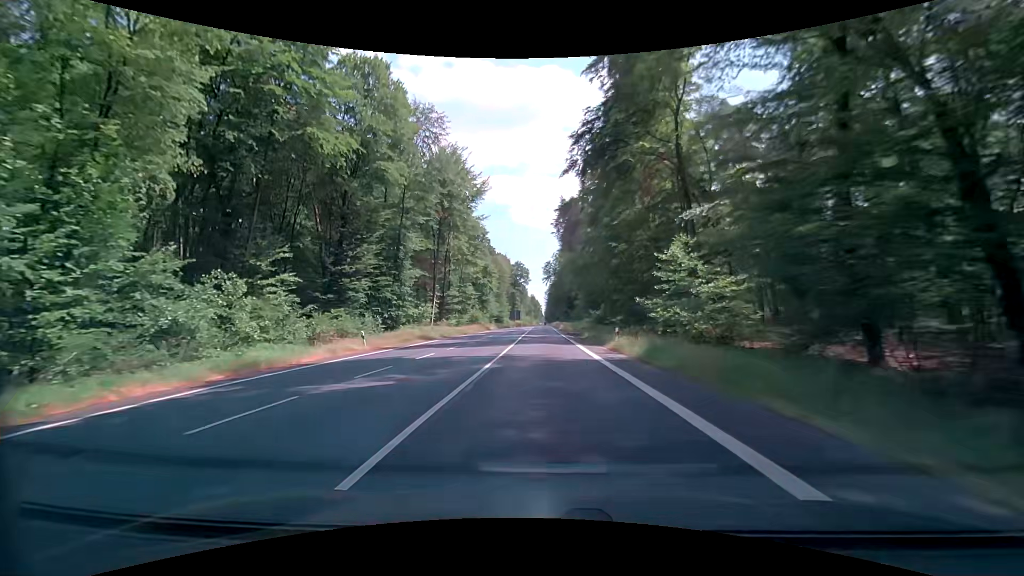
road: primary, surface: asphalt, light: Day
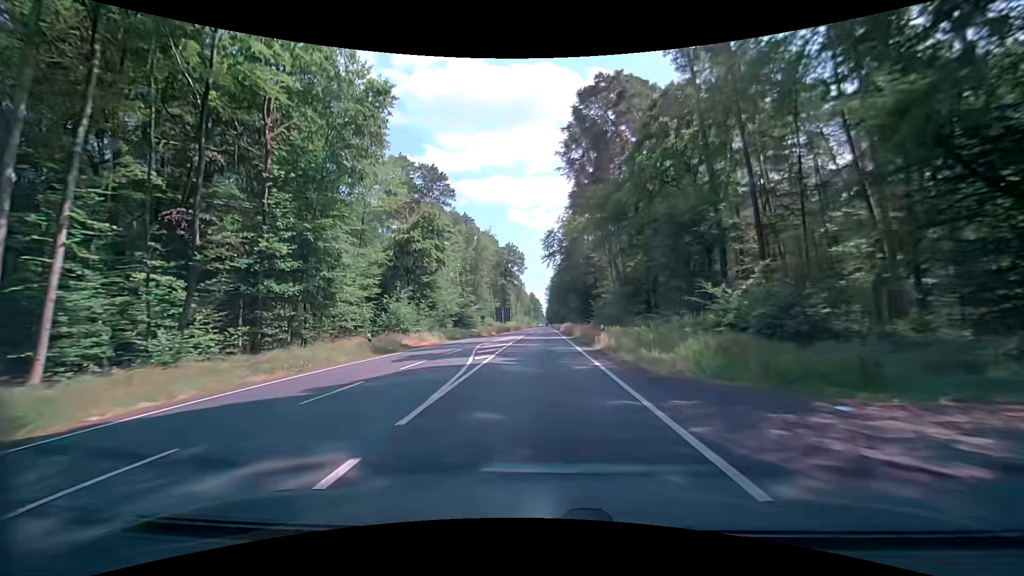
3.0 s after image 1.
(+0.3, +52.3) m; +1°
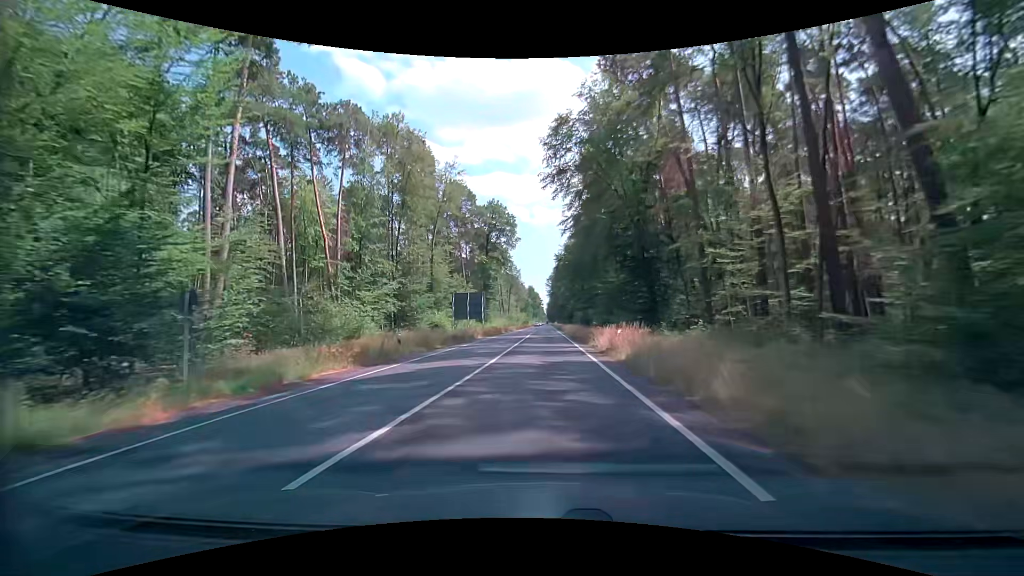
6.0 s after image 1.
(-0.5, +52.4) m; -1°
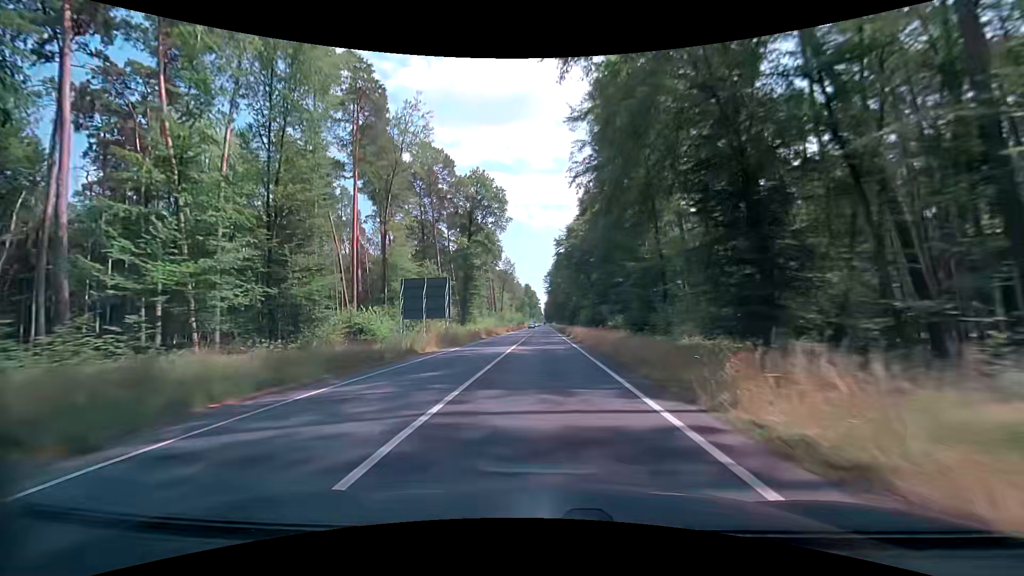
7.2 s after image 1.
(+0.1, +21.3) m; 0°
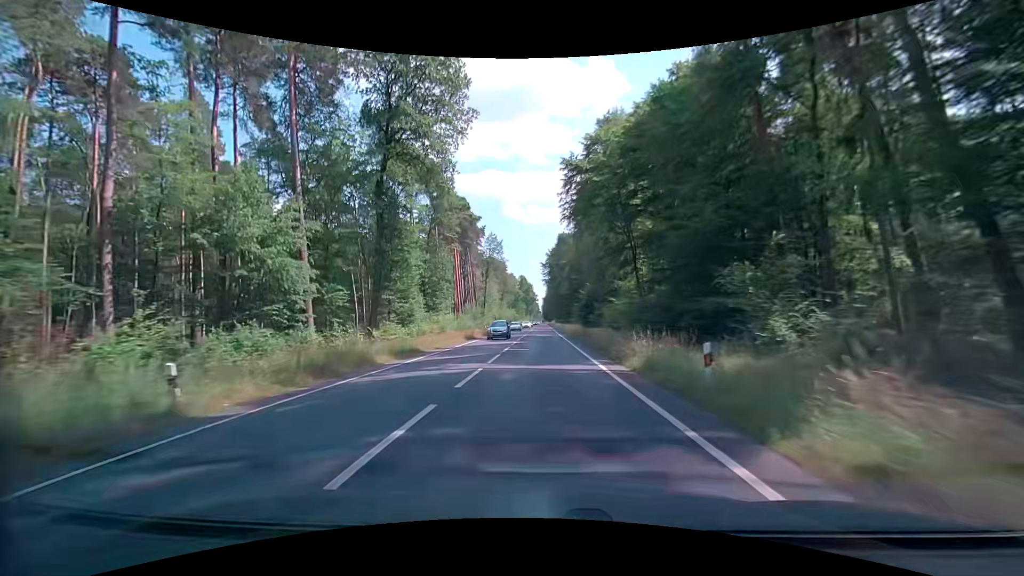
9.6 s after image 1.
(+0.5, +42.8) m; +1°
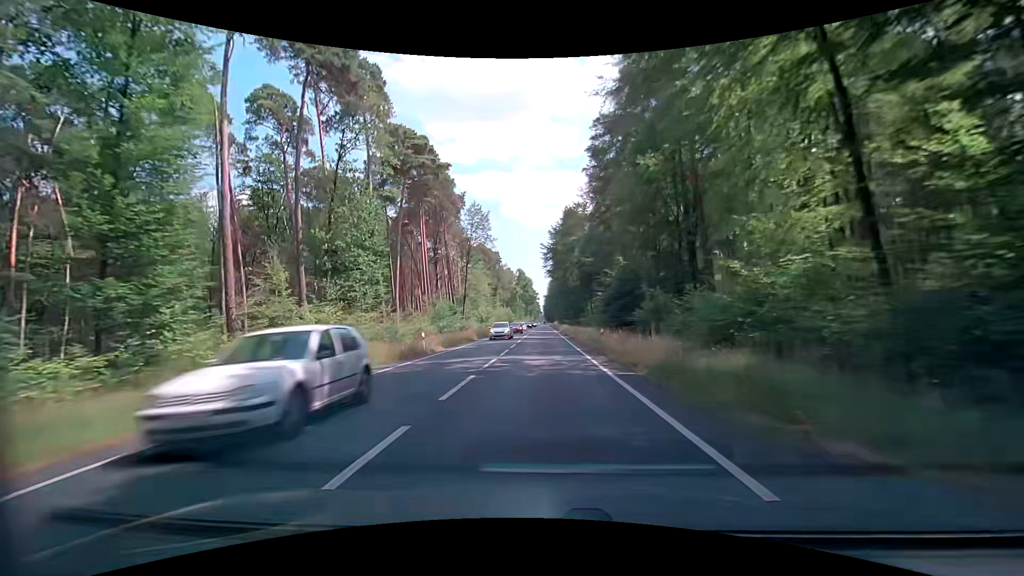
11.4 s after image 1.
(-0.3, +32.3) m; -1°
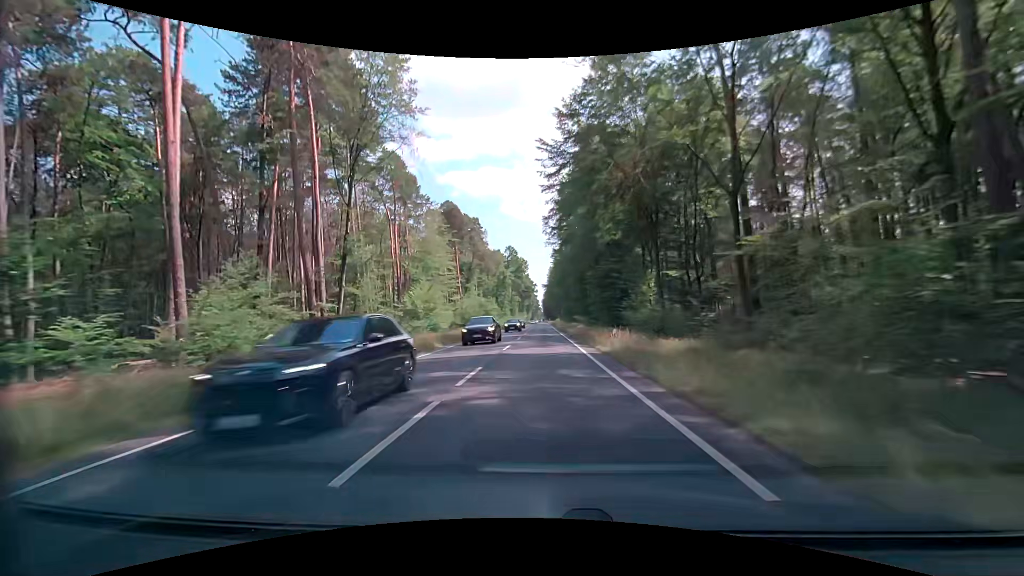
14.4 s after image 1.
(-0.1, +53.7) m; 0°
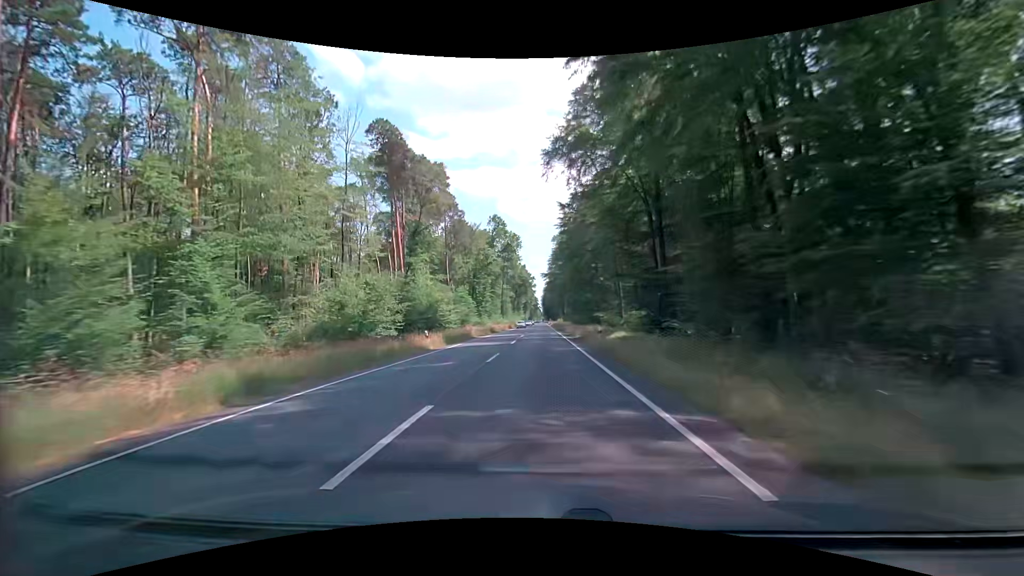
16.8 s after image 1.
(+0.1, +42.9) m; 0°
(0, +10) (0, +20) (0, +30) (0, +40) (0, +50) (0, +60) (0, +70) (0, +80) (0, +90) (0, +100) m
